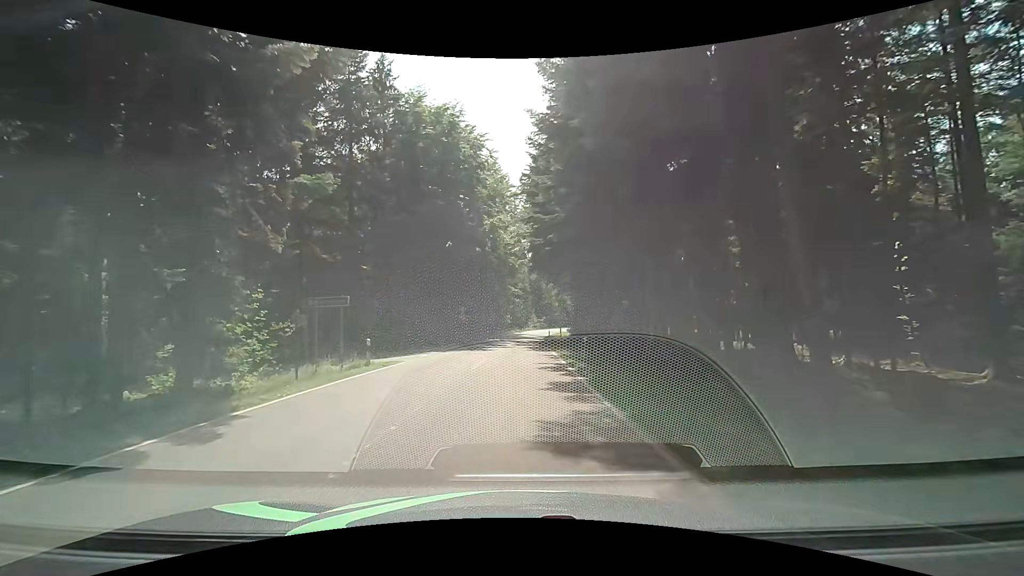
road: tertiary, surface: asphalt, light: Day
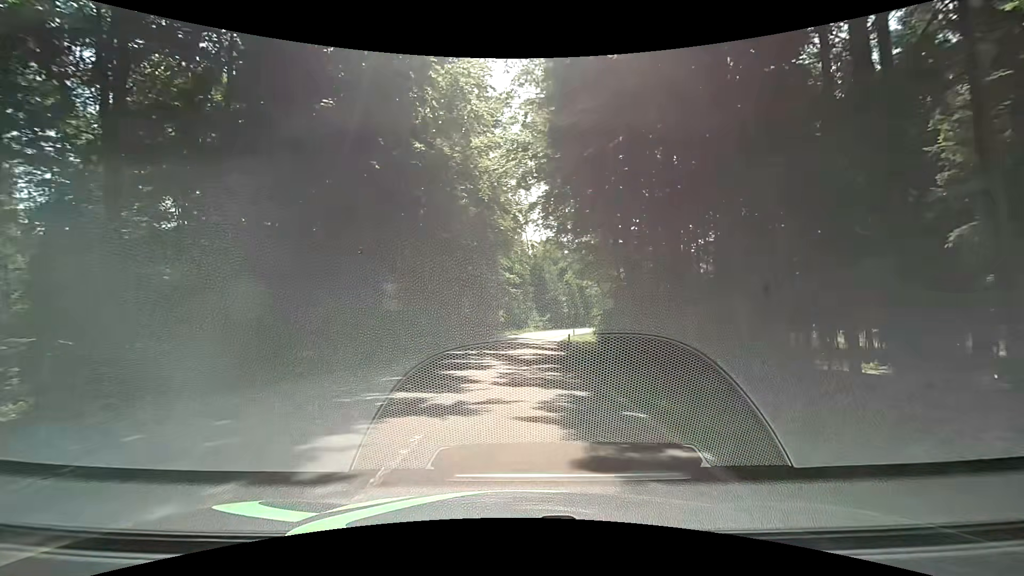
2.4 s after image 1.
(+0.5, +26.0) m; +1°
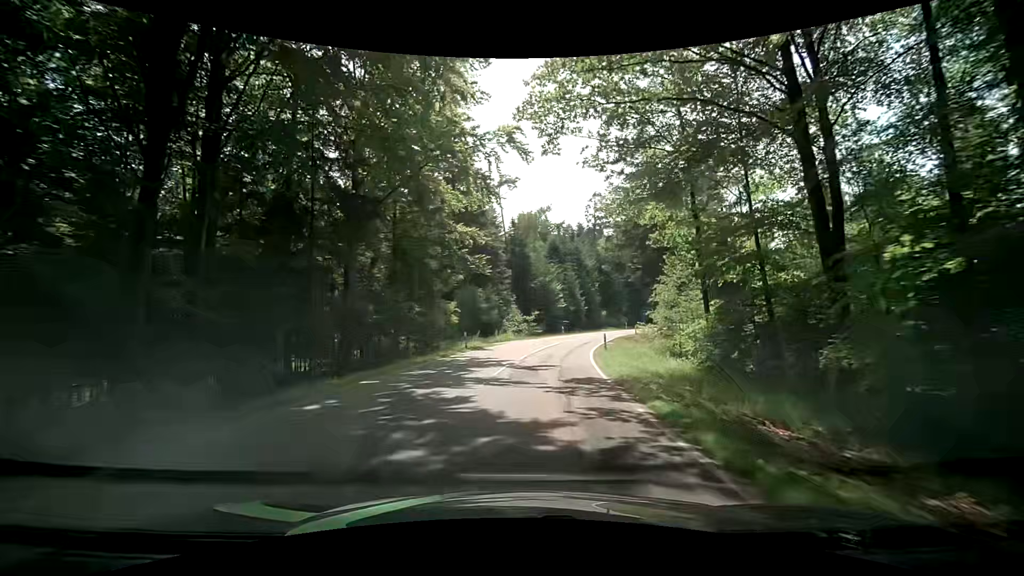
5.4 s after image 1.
(+1.0, +33.9) m; +4°
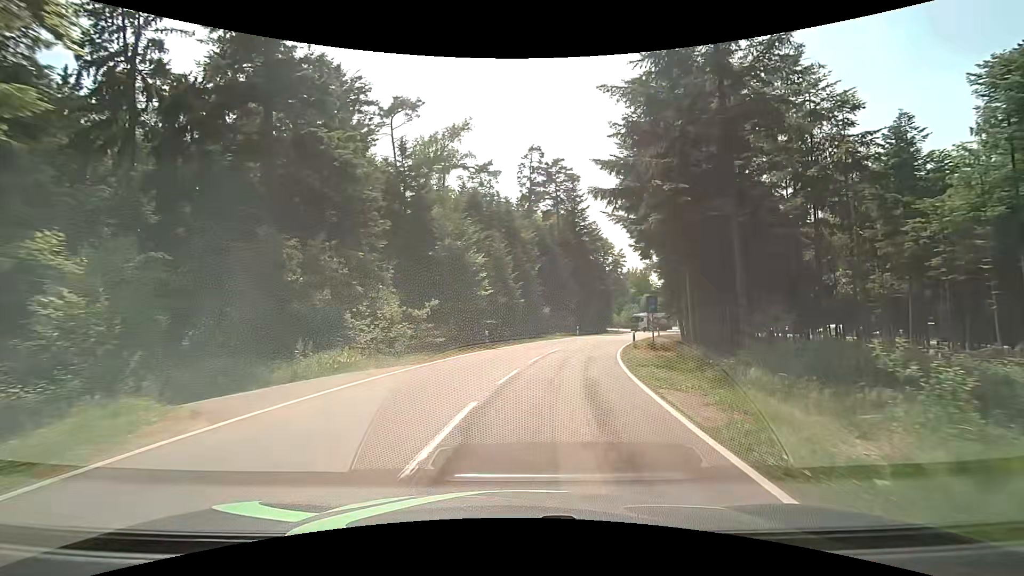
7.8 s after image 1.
(+1.2, +27.8) m; +8°
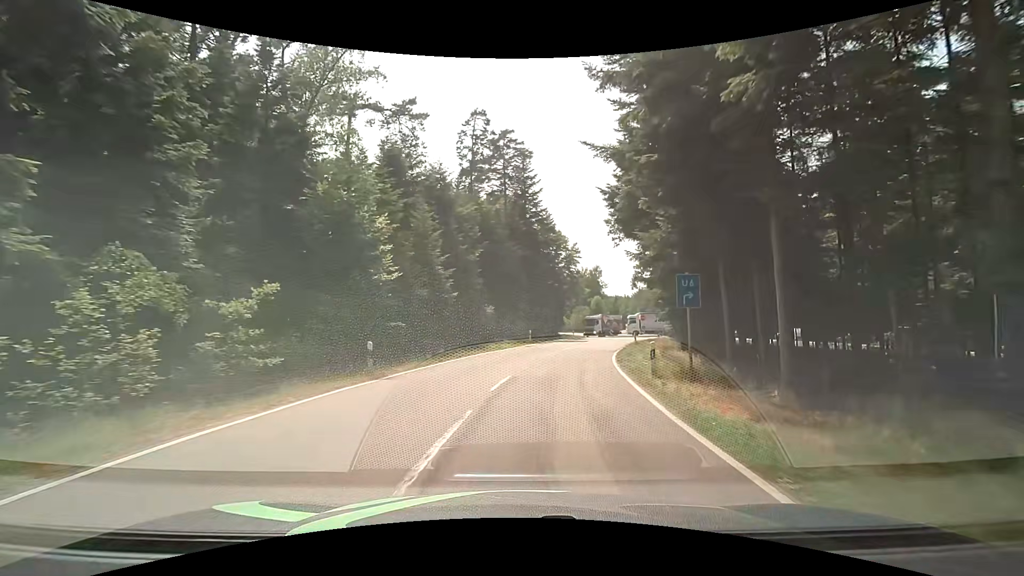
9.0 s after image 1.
(+0.8, +12.7) m; +7°
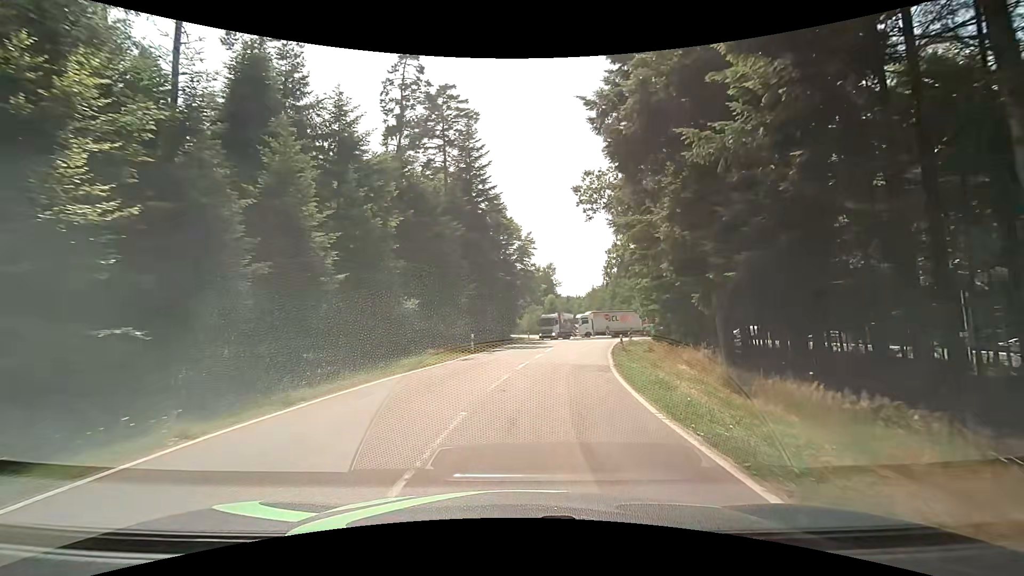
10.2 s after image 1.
(+0.7, +11.9) m; +5°
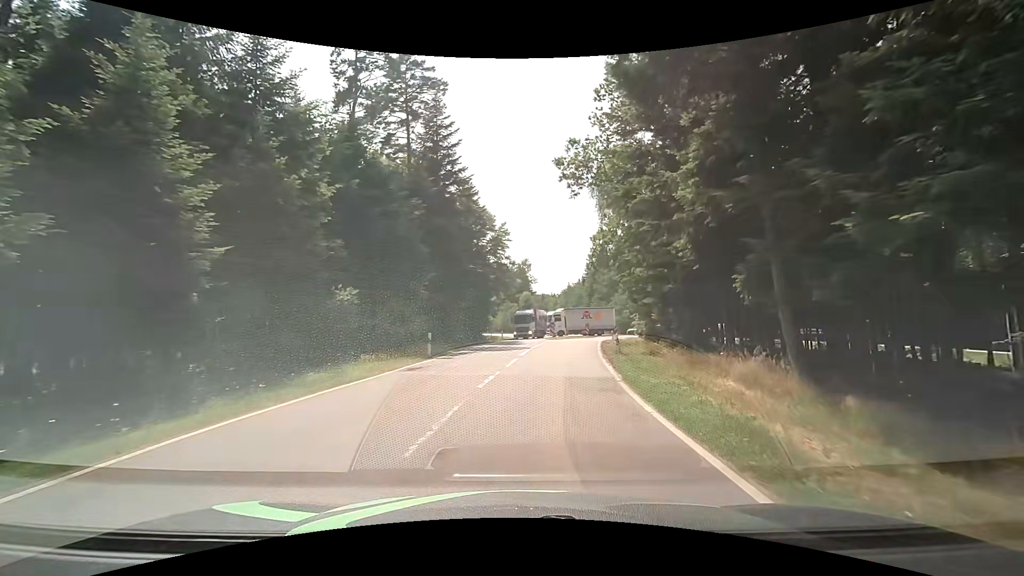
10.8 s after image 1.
(+0.3, +5.6) m; +4°
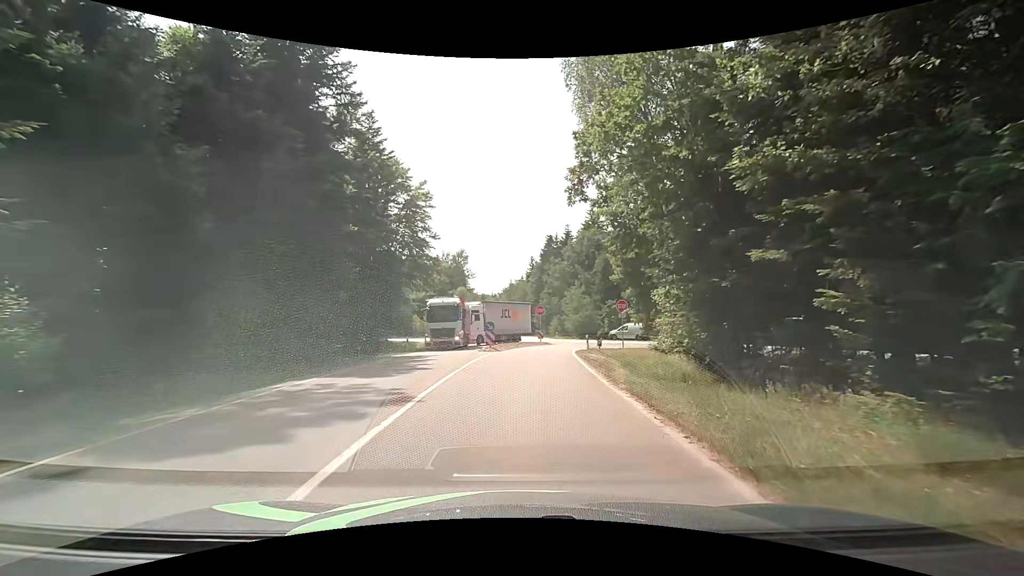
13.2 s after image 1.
(+1.3, +20.4) m; +7°
